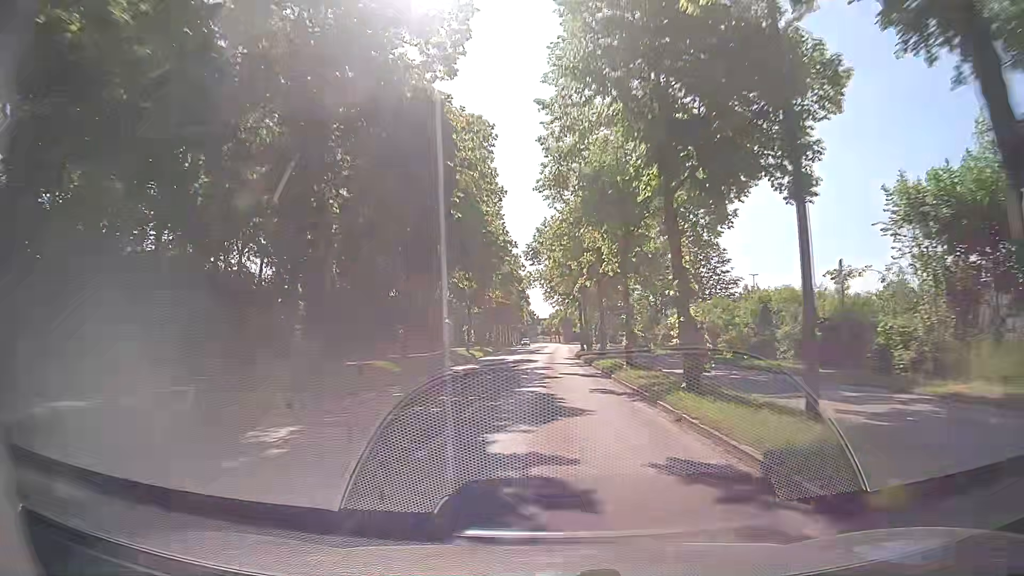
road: tertiary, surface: asphalt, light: Day
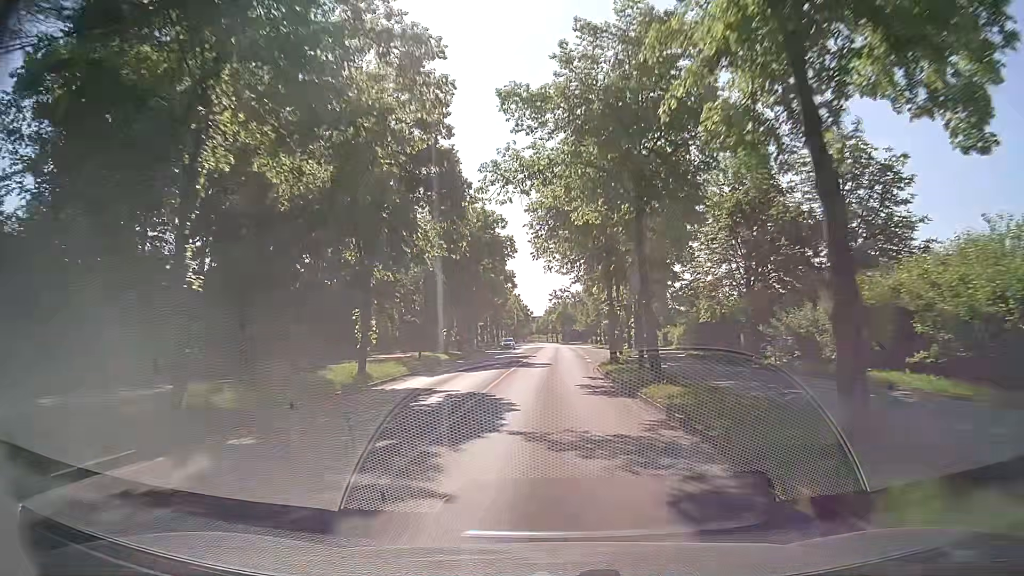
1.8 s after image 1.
(-0.2, +28.3) m; 0°
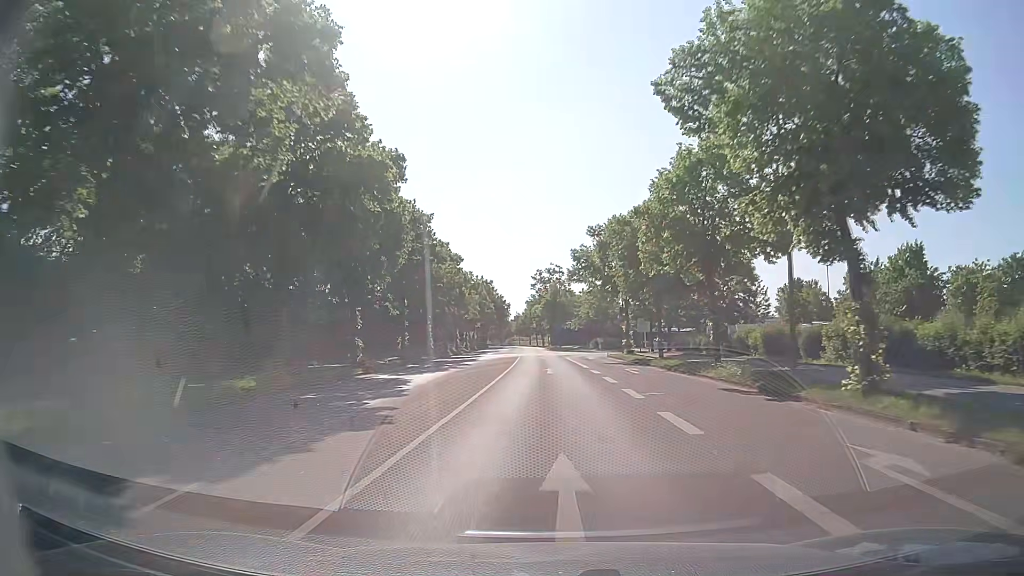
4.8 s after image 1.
(+0.7, +46.5) m; +1°
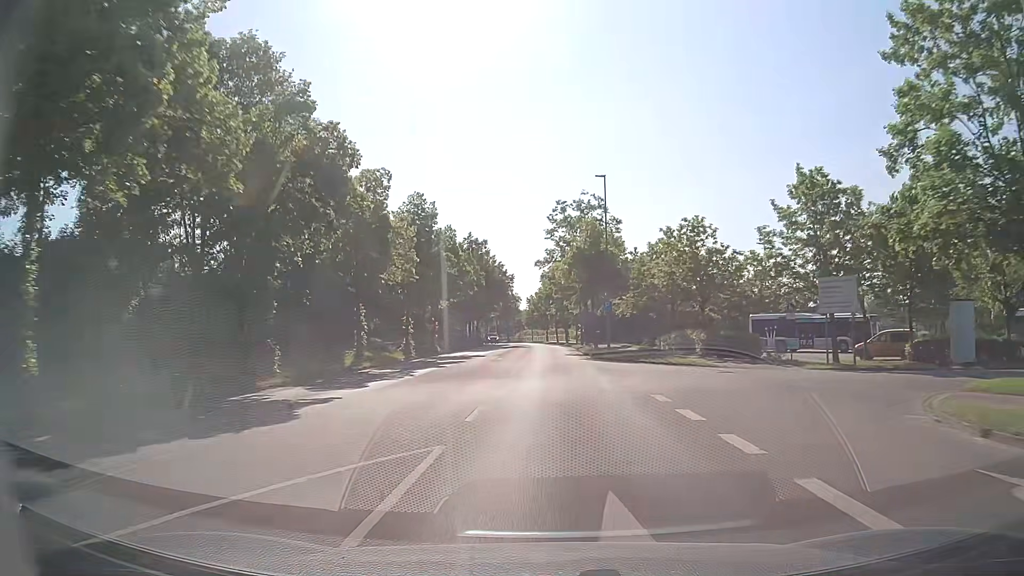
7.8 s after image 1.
(-0.6, +47.5) m; -2°
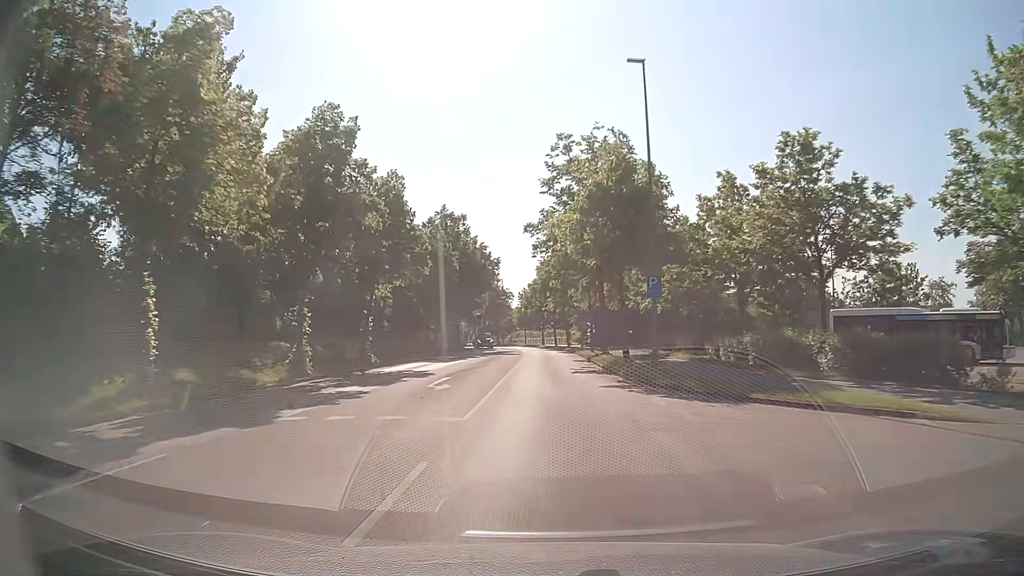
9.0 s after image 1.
(+0.1, +18.3) m; 0°
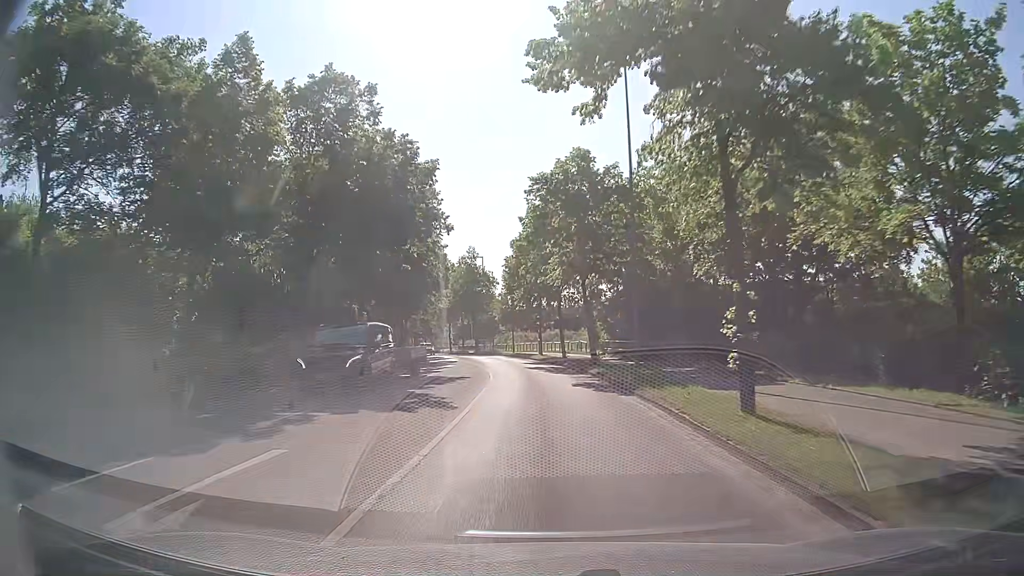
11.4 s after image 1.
(+0.2, +34.6) m; 0°
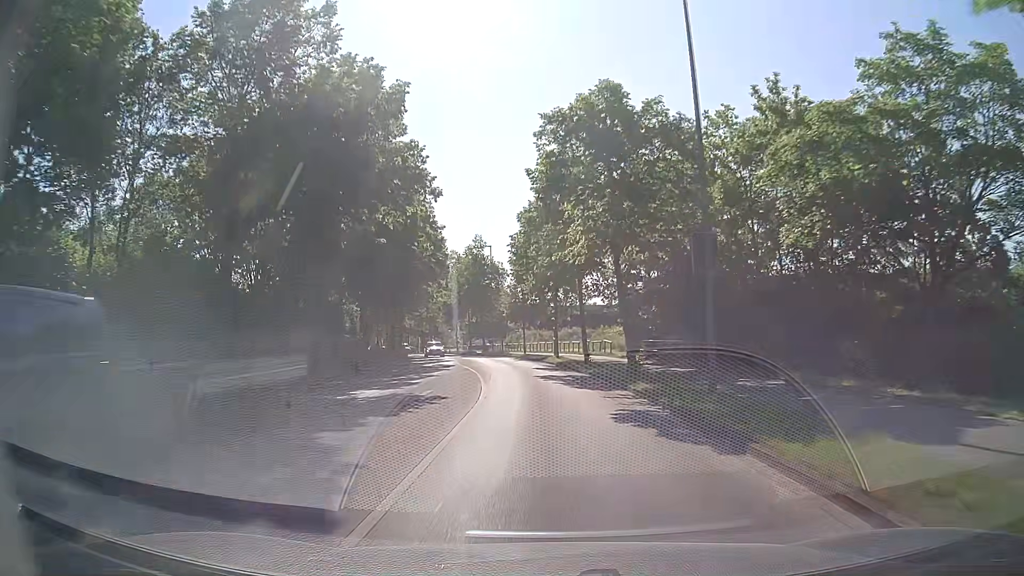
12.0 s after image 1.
(-0.1, +8.3) m; -2°
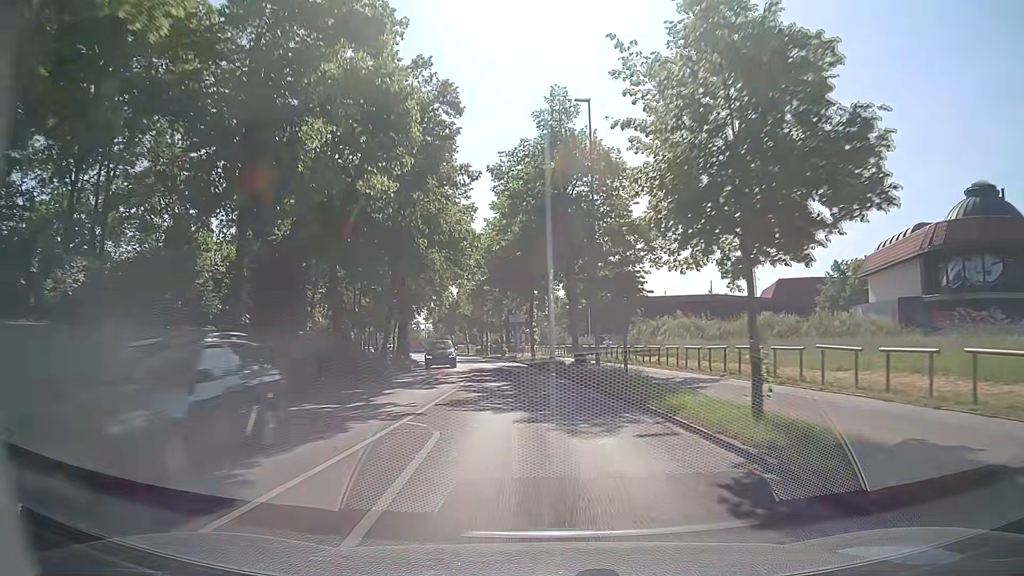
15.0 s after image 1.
(-2.7, +41.9) m; -8°
(0, +10) (-1, +20) (-2, +30) (-4, +40) (-5, +50) (-7, +59) (-10, +69) (-12, +79) (-15, +88) (-18, +98) m
